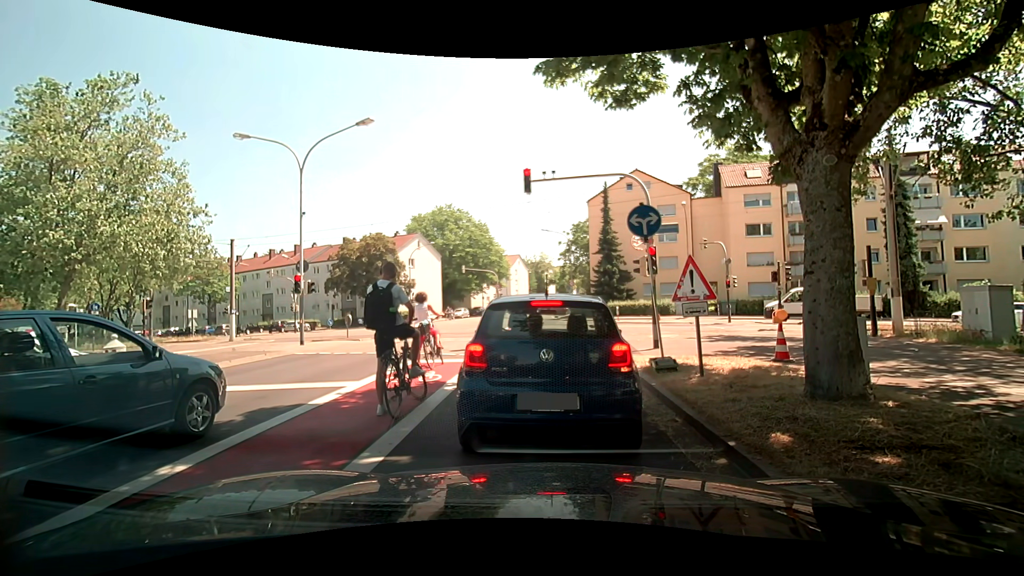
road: tertiary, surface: asphalt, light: Day
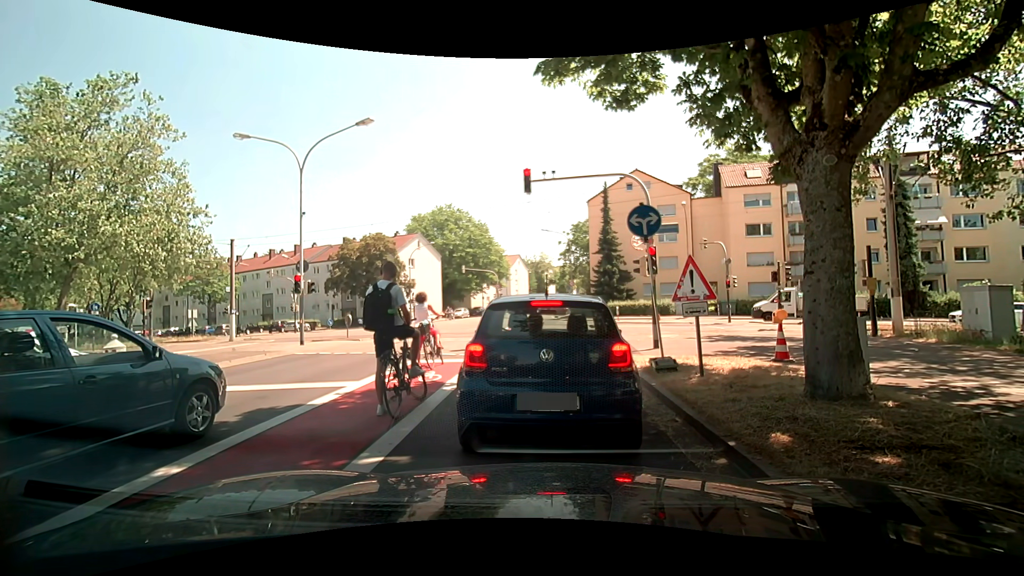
(0.0, 0.0) m; 0°
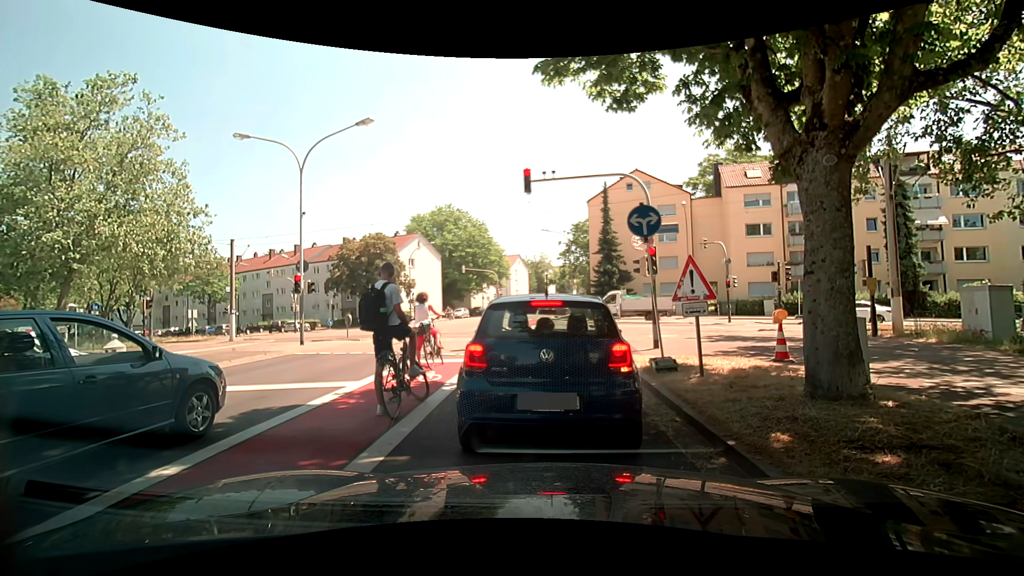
(0.0, 0.0) m; 0°
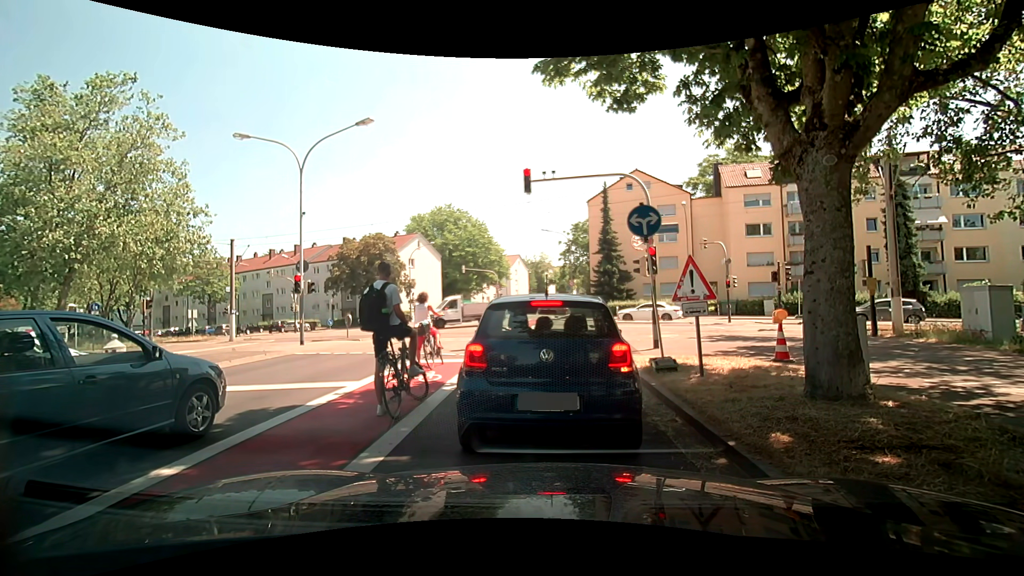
(0.0, 0.0) m; 0°
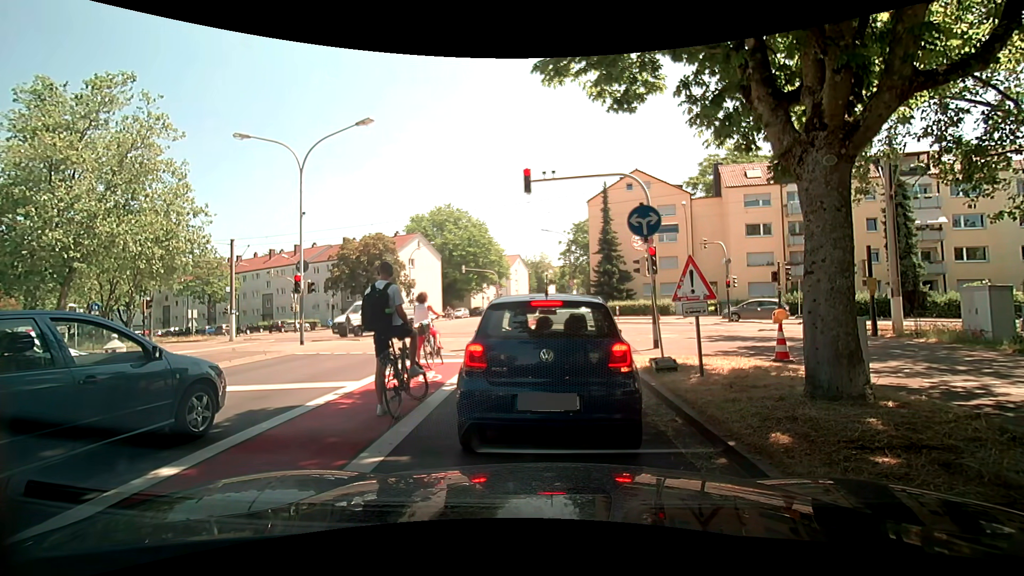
(0.0, 0.0) m; 0°
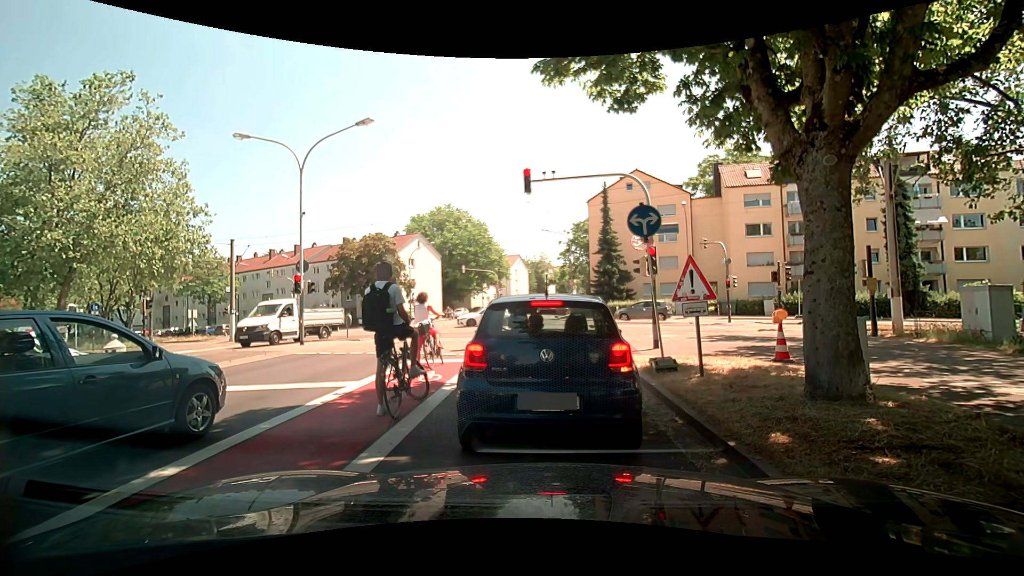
(0.0, 0.0) m; 0°
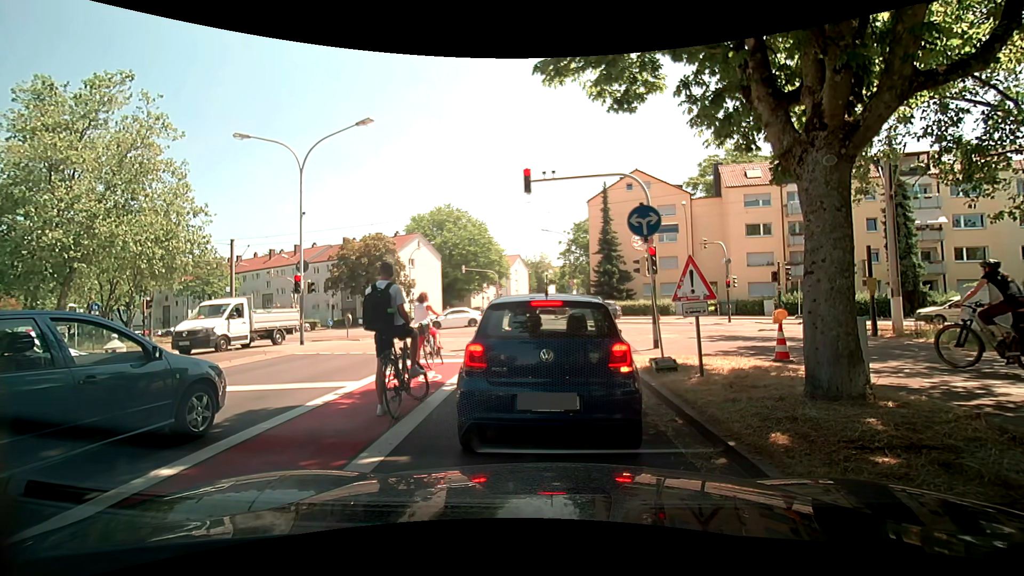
(0.0, 0.0) m; 0°
